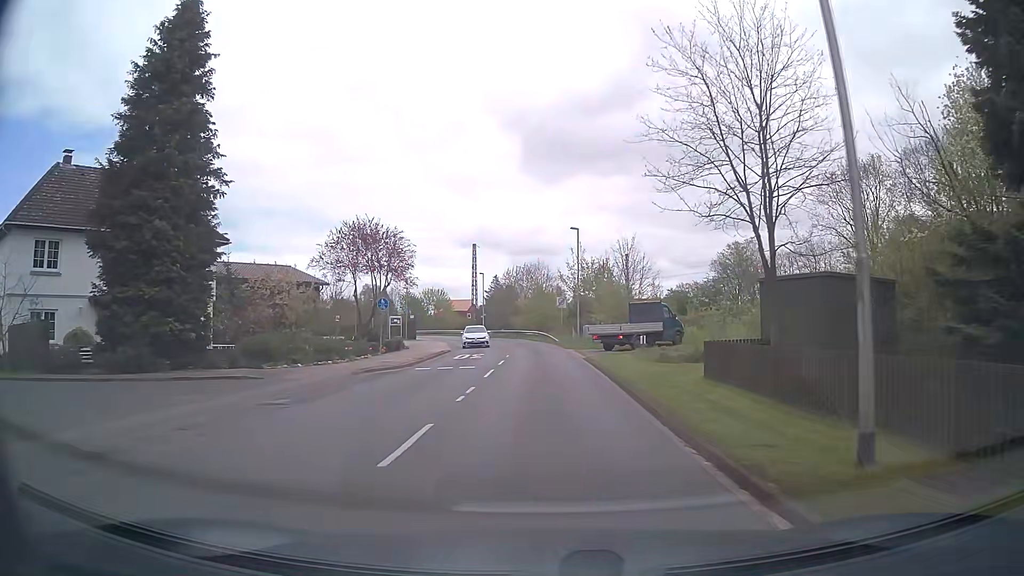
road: tertiary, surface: asphalt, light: Day
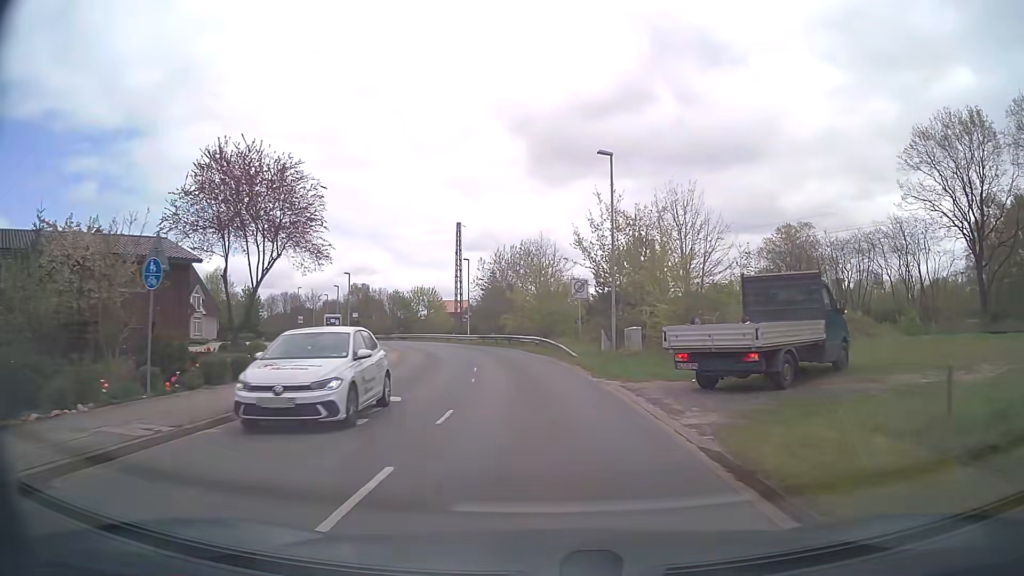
(0.0, +20.4) m; -1°
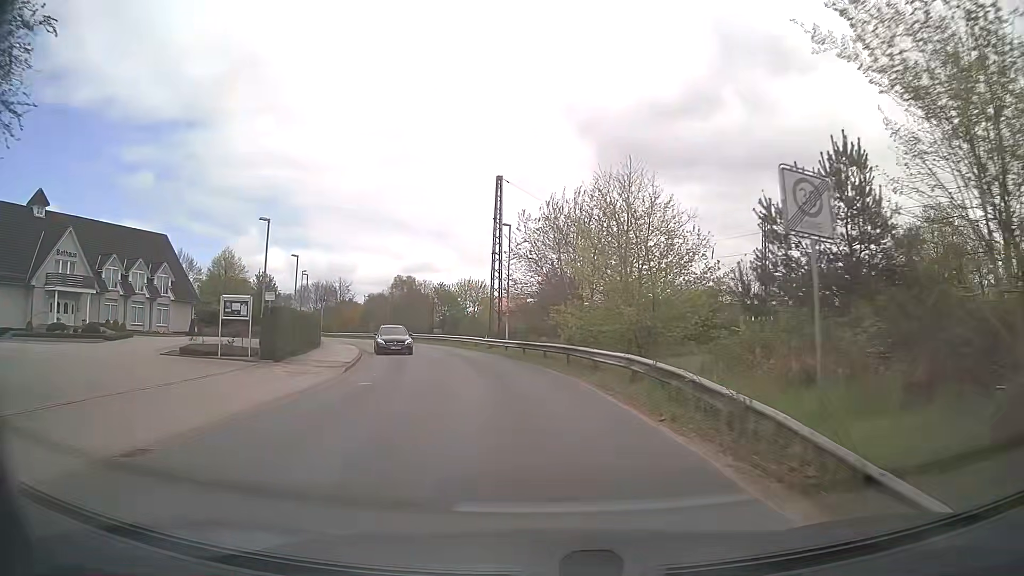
(-0.7, +21.4) m; -5°
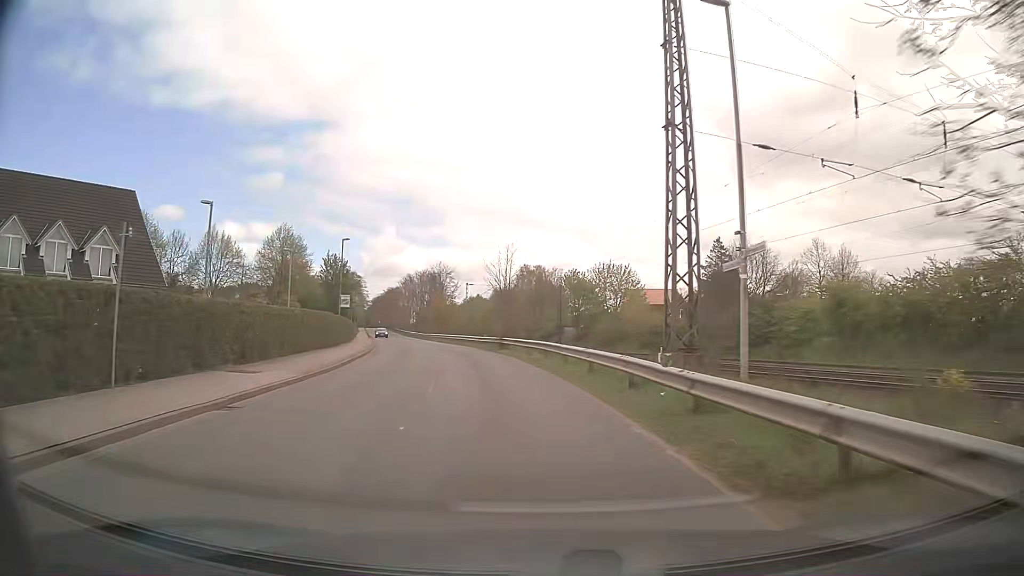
(-2.6, +29.2) m; -11°
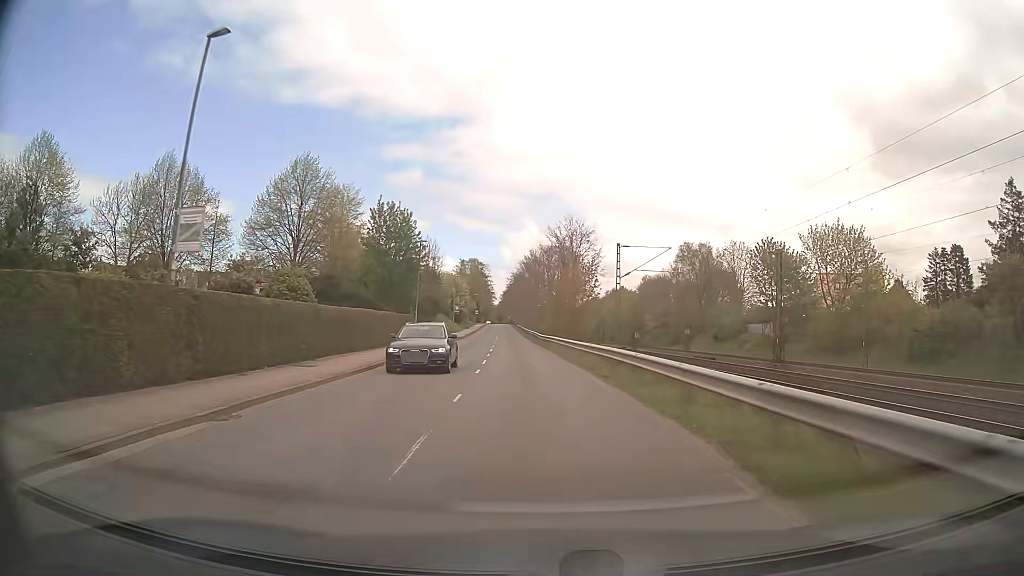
(-4.6, +37.3) m; -12°
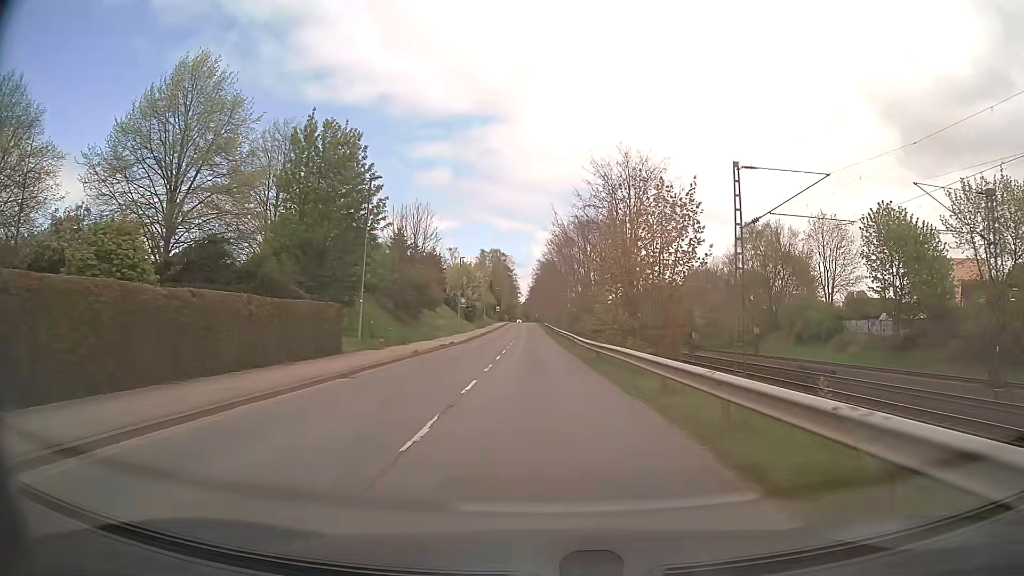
(-0.5, +23.0) m; -2°
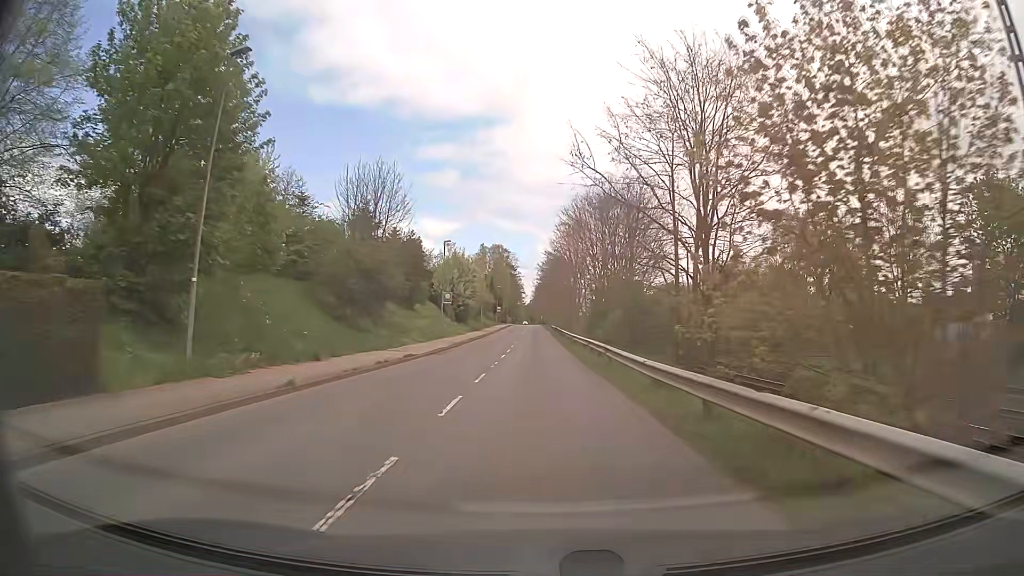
(-0.1, +15.4) m; 0°
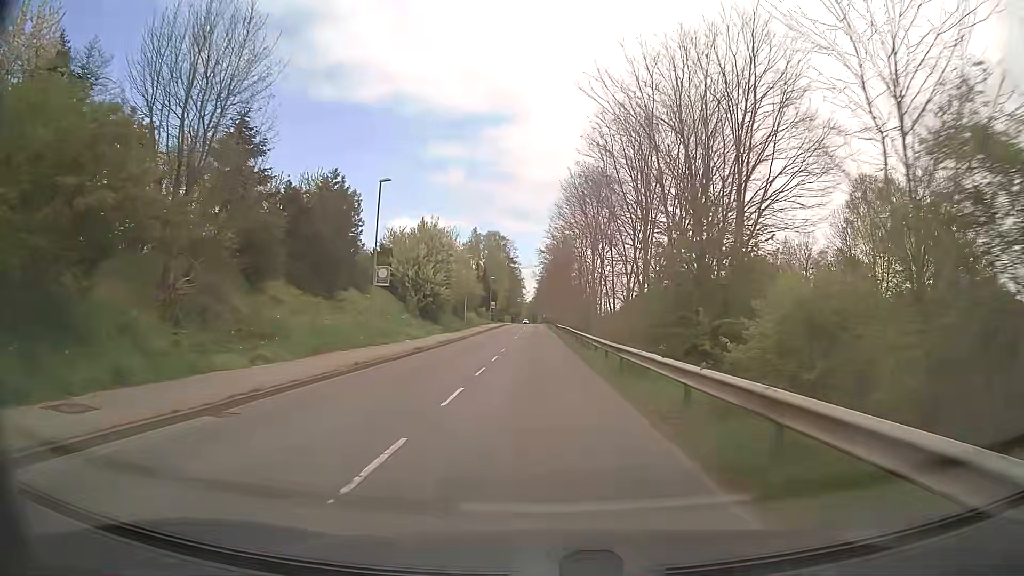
(-0.1, +22.9) m; 0°
(0, +10) (0, +20) (0, +30) (0, +40) (0, +50) (0, +60) (0, +70) (0, +80) (-1, +90) (-1, +100) m
